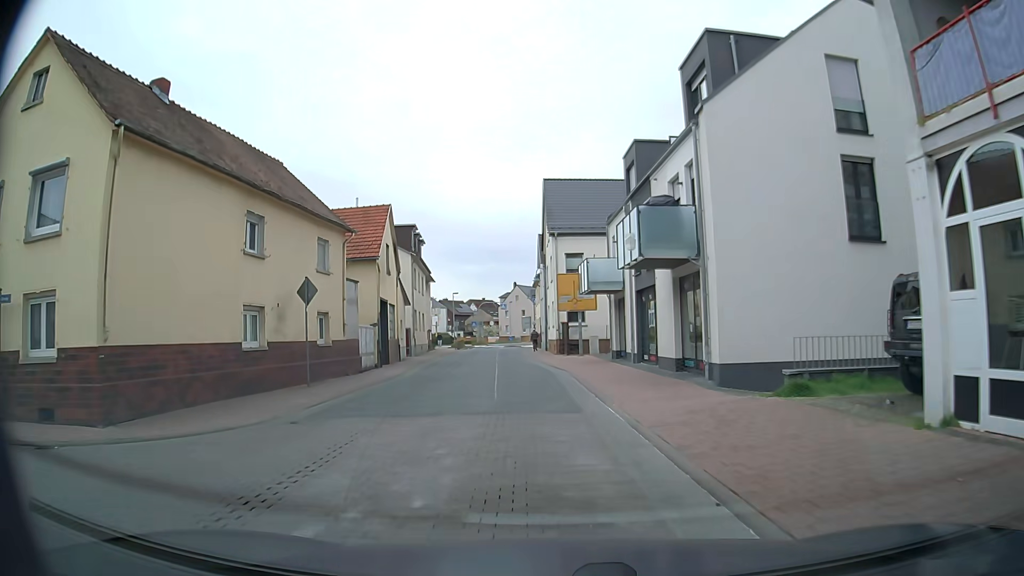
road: unclassified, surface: paving_stones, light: Day
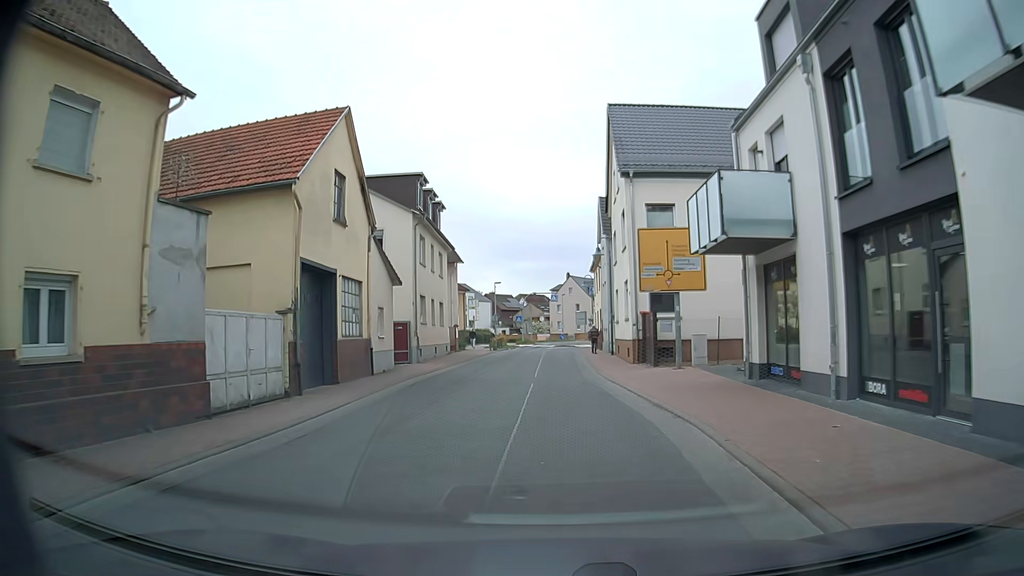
(-0.6, +15.2) m; -4°
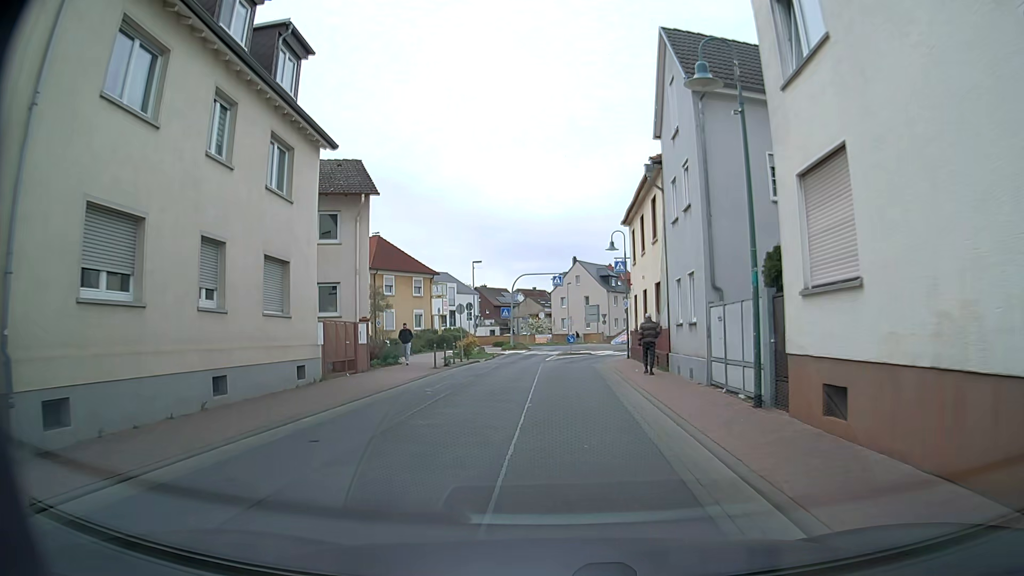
(-0.3, +24.9) m; 0°
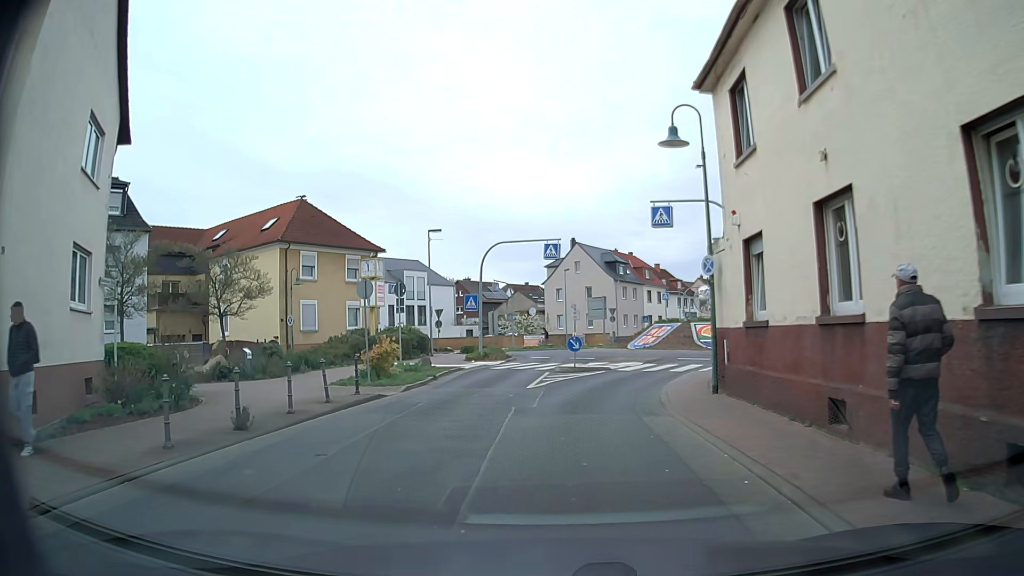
(-0.3, +18.5) m; -2°
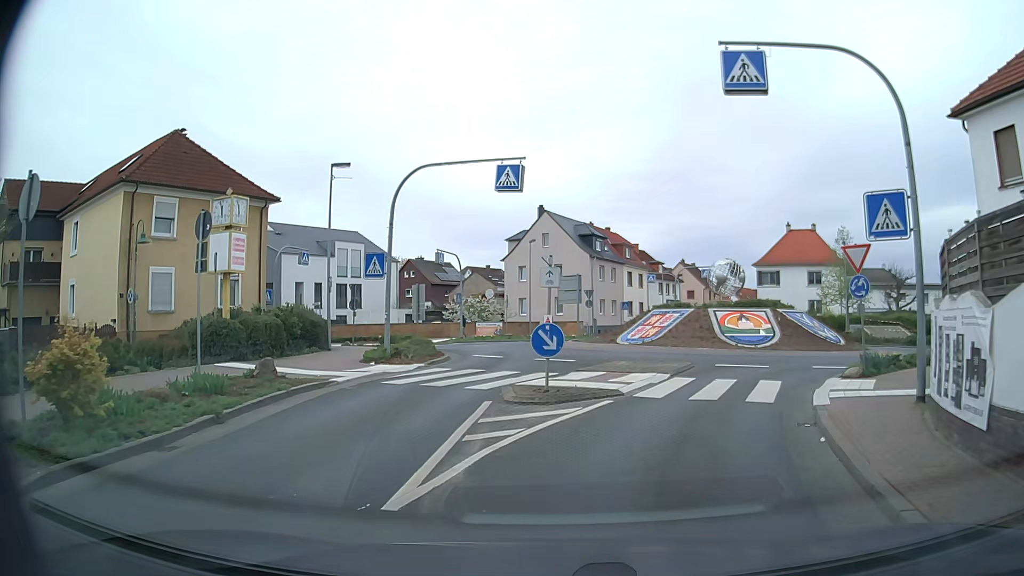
(+0.4, +13.1) m; +5°
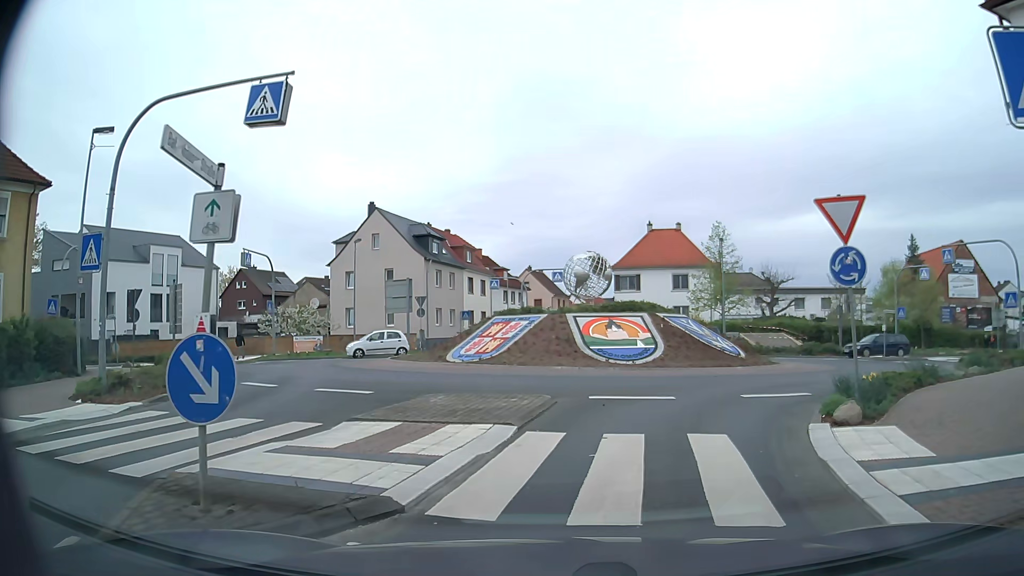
(+0.7, +7.2) m; +11°
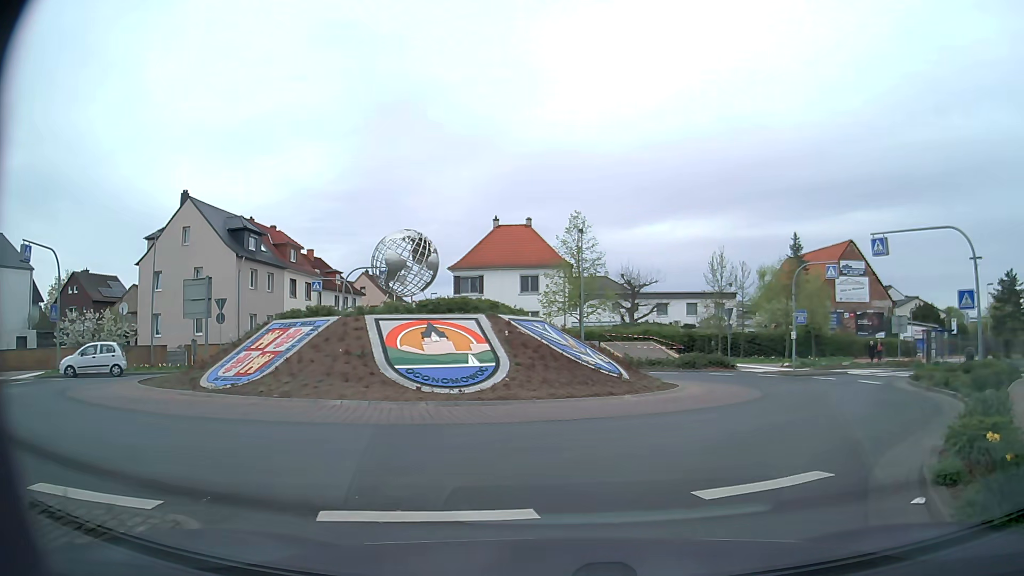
(+1.0, +8.1) m; +14°
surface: asphalt
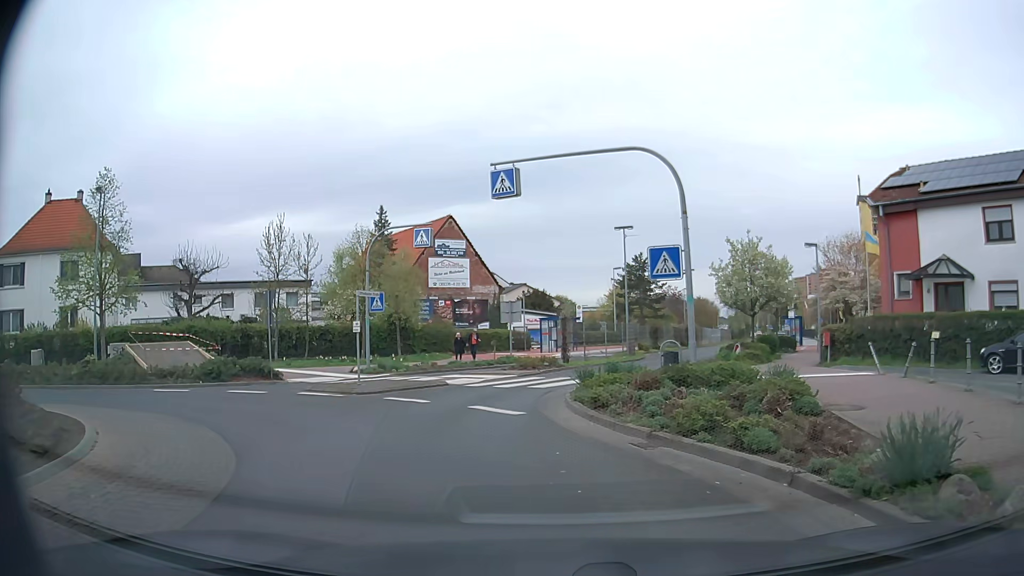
(+3.6, +10.7) m; +34°
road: secondary
